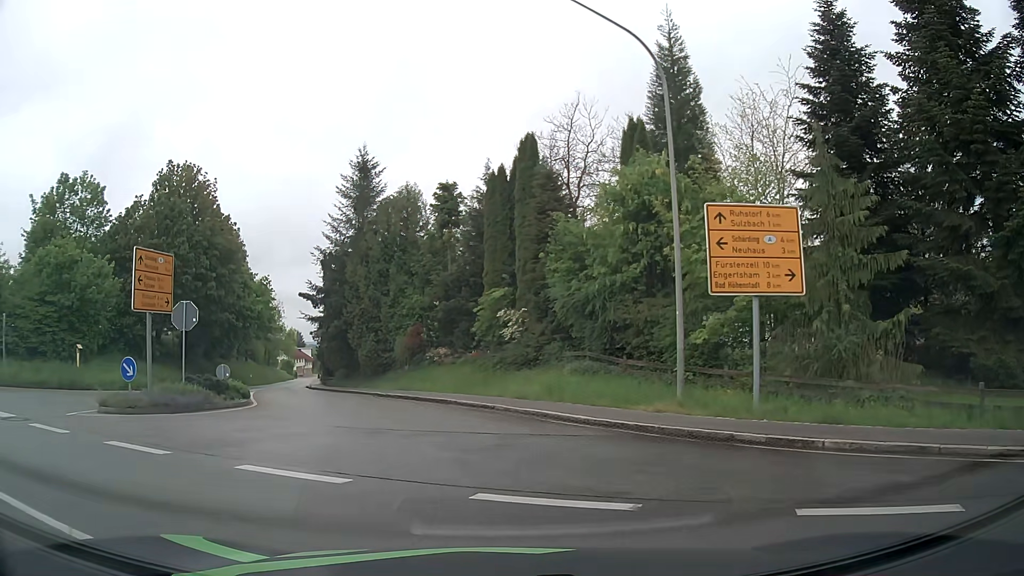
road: tertiary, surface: asphalt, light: Day
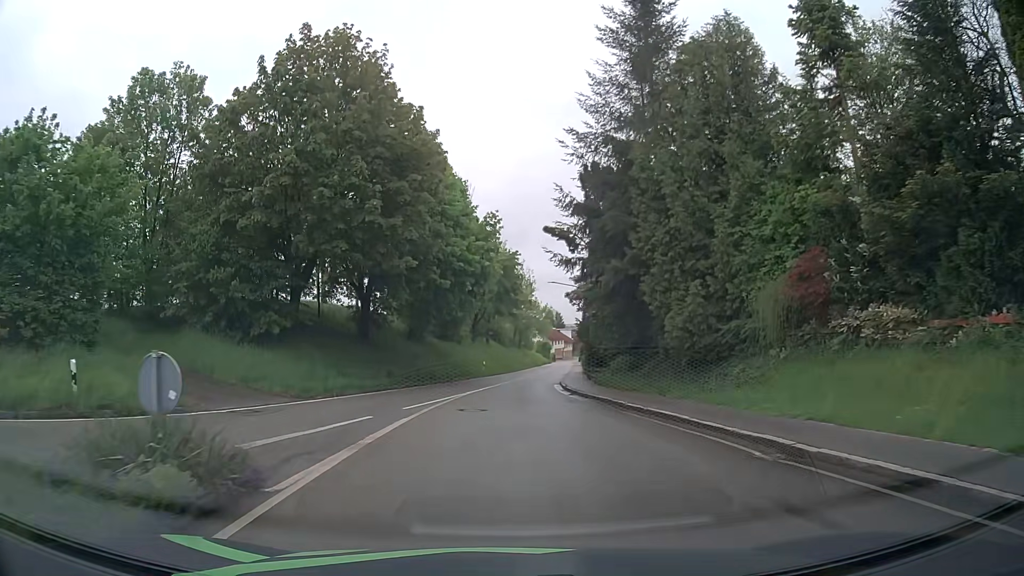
(-5.3, +21.7) m; -23°
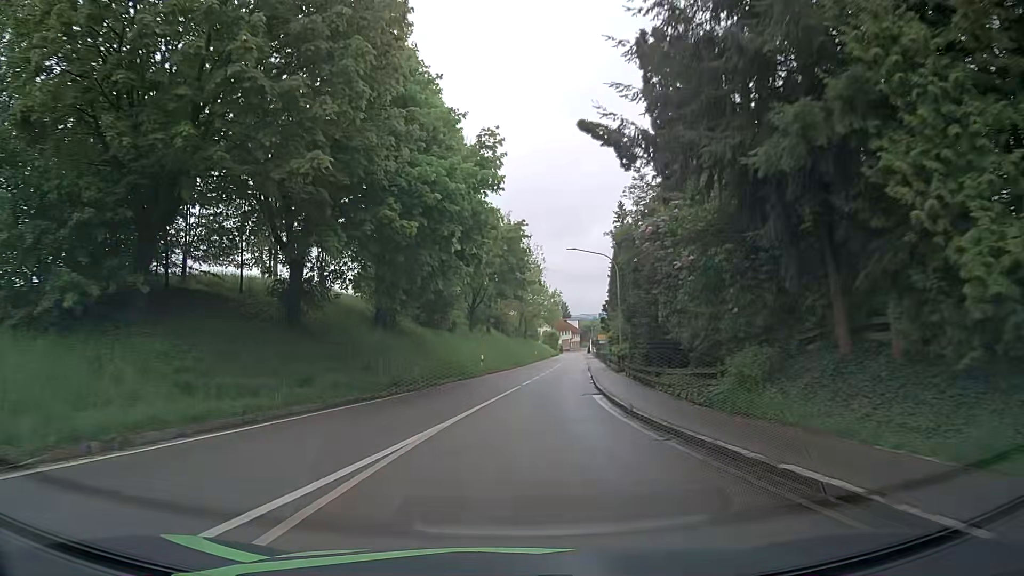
(+0.1, +13.9) m; +1°
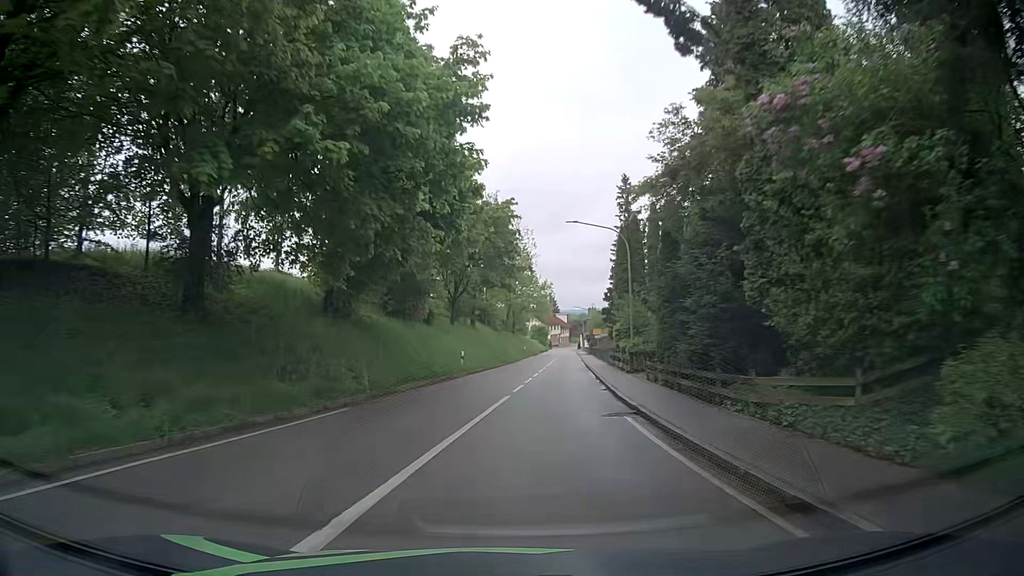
(0.0, +7.7) m; +1°
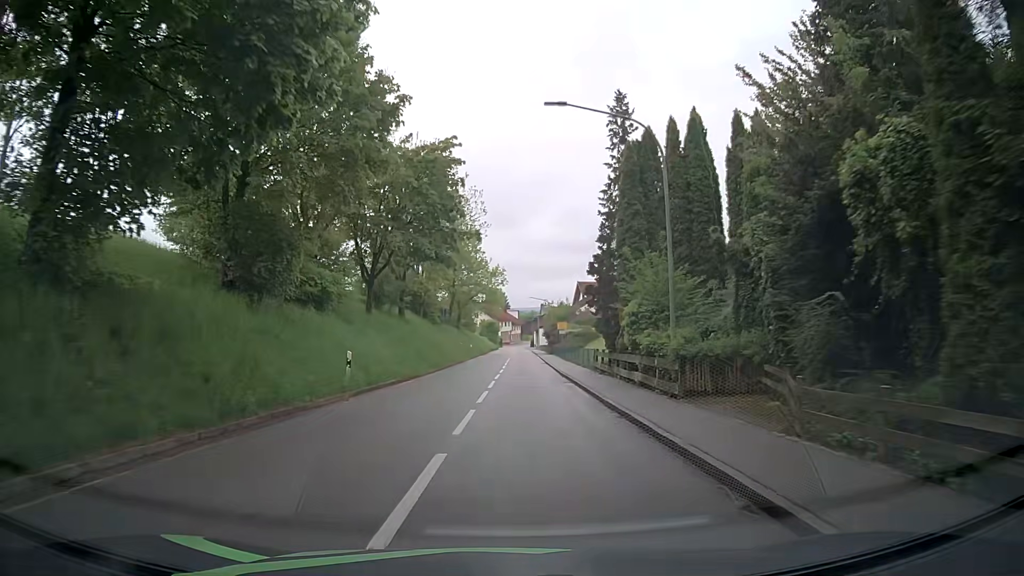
(+0.5, +16.6) m; +3°
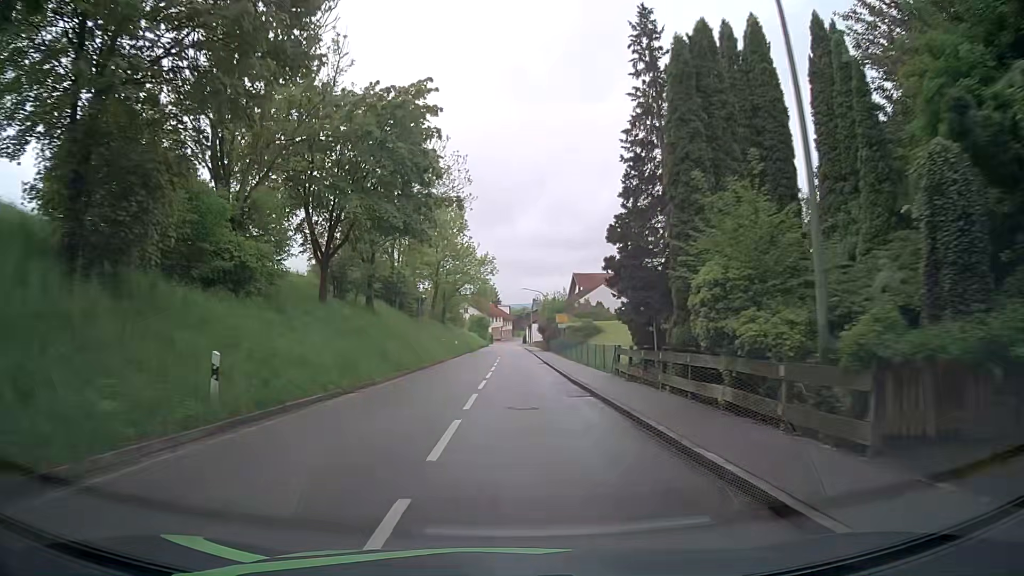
(+0.2, +8.8) m; +3°
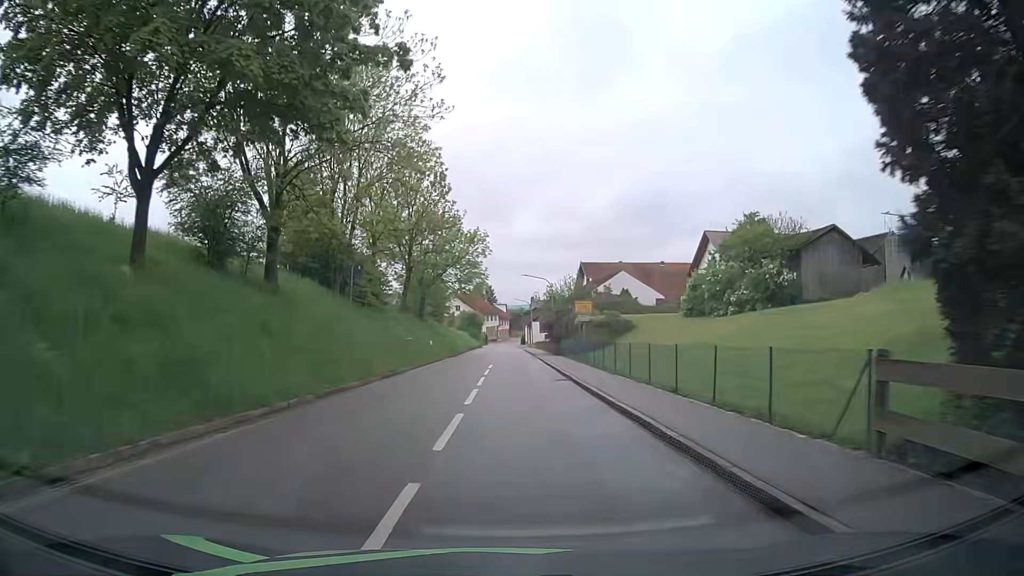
(-0.2, +17.5) m; -1°
